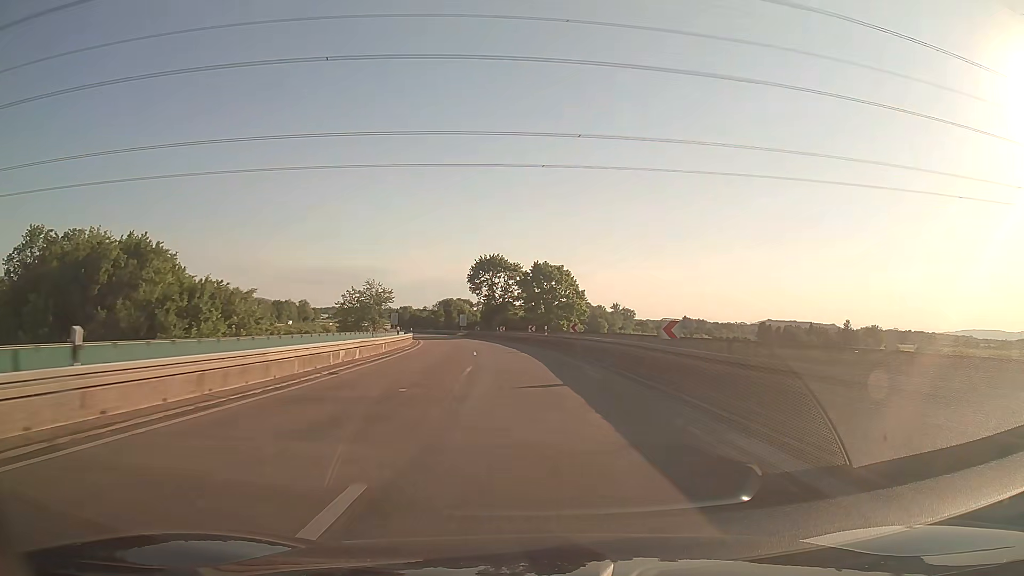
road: trunk_link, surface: asphalt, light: Day
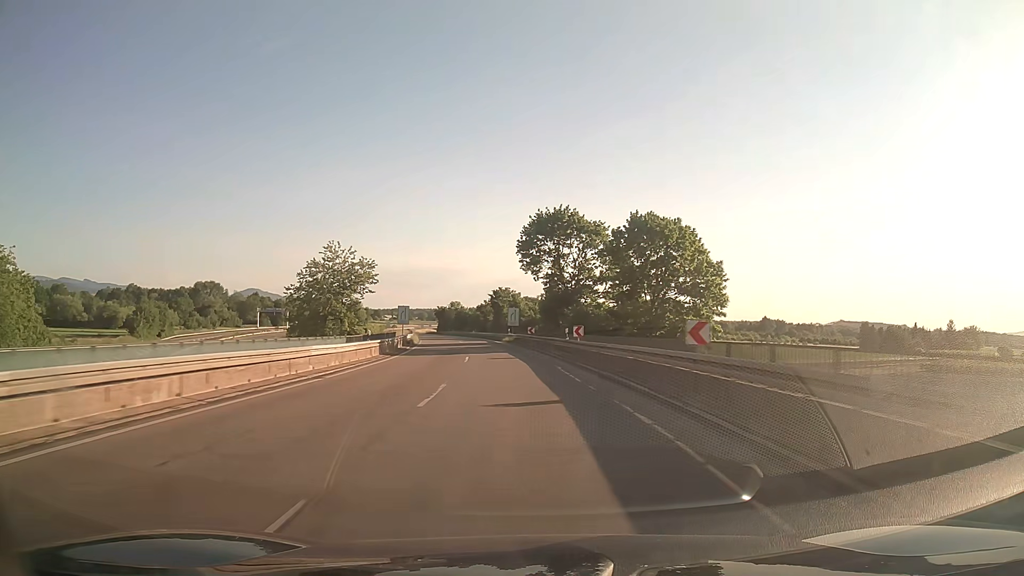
(-2.1, +43.7) m; -6°
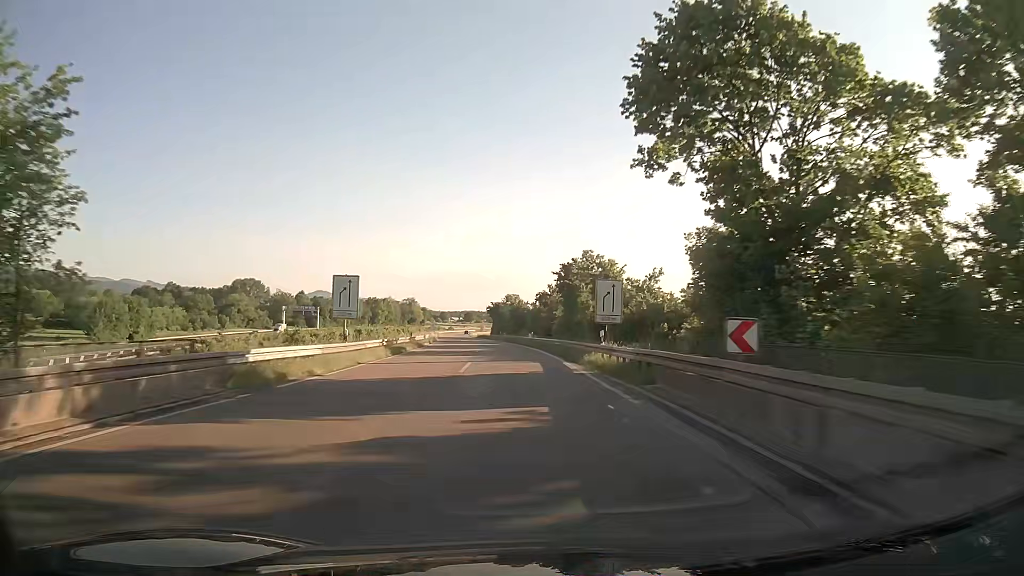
(-2.4, +43.7) m; -6°
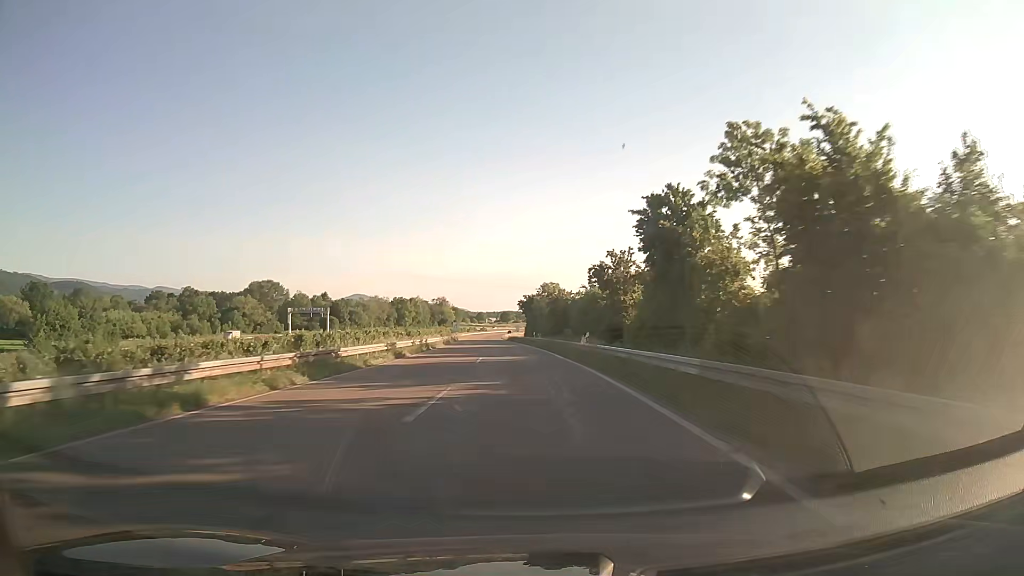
(-0.8, +29.2) m; -3°
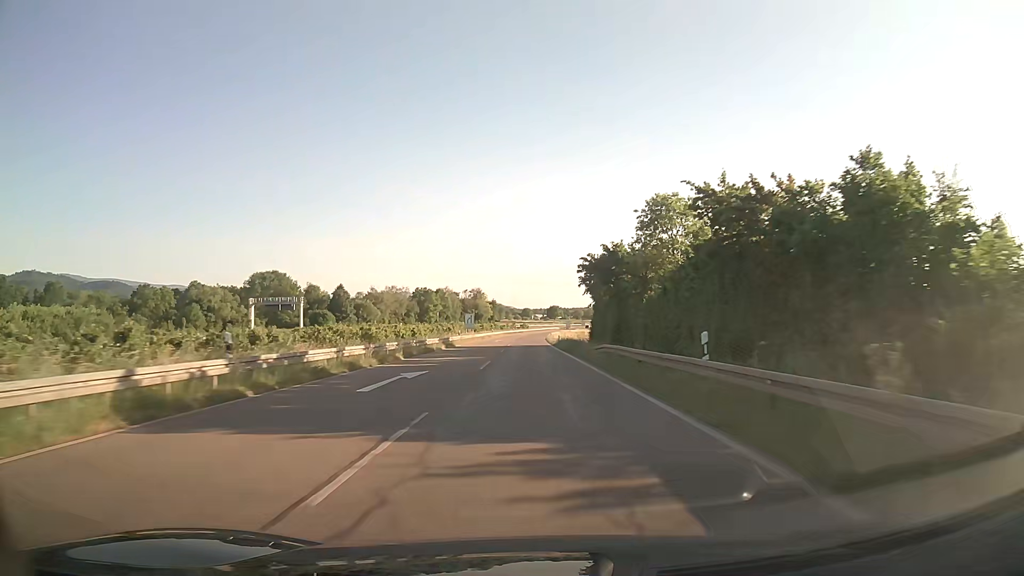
(-2.6, +59.2) m; -4°
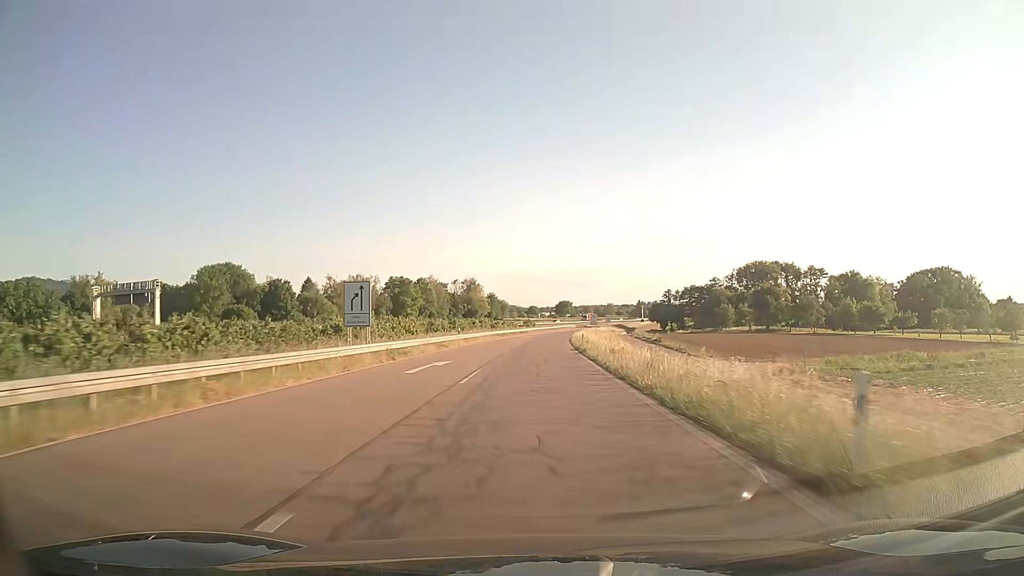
(-0.5, +60.5) m; 0°
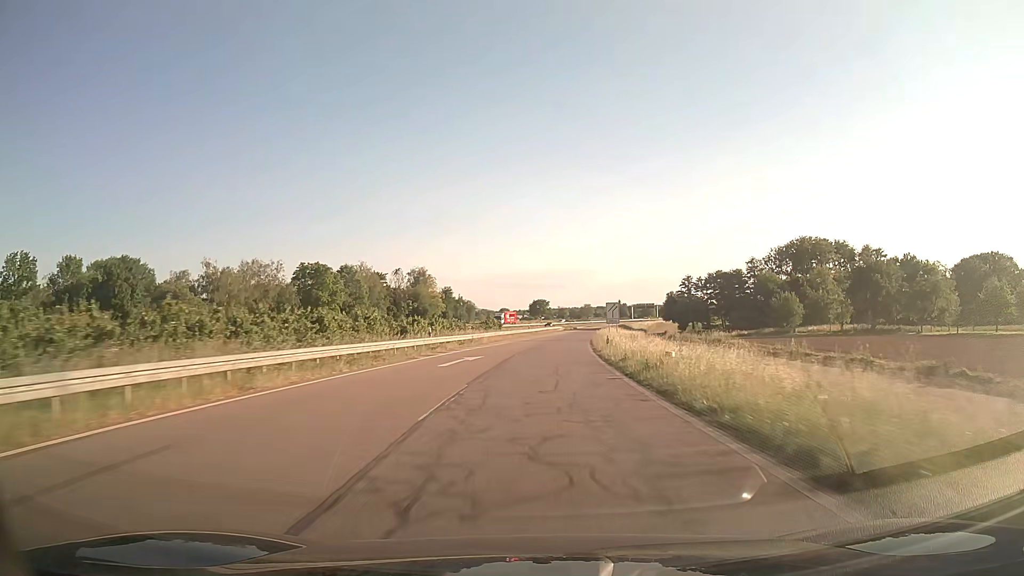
(+0.7, +61.2) m; +2°
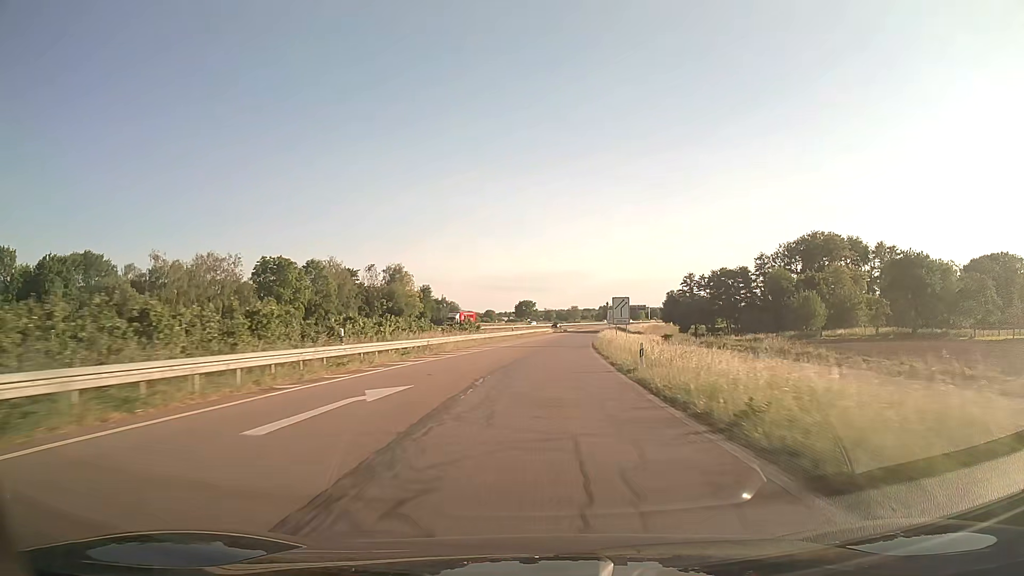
(+0.1, +15.4) m; +1°
(0, +10) (0, +20) (+1, +30) (+1, +40) (+2, +50) (+3, +60) (+4, +70) (+5, +80) (+6, +90) (+7, +100) m
